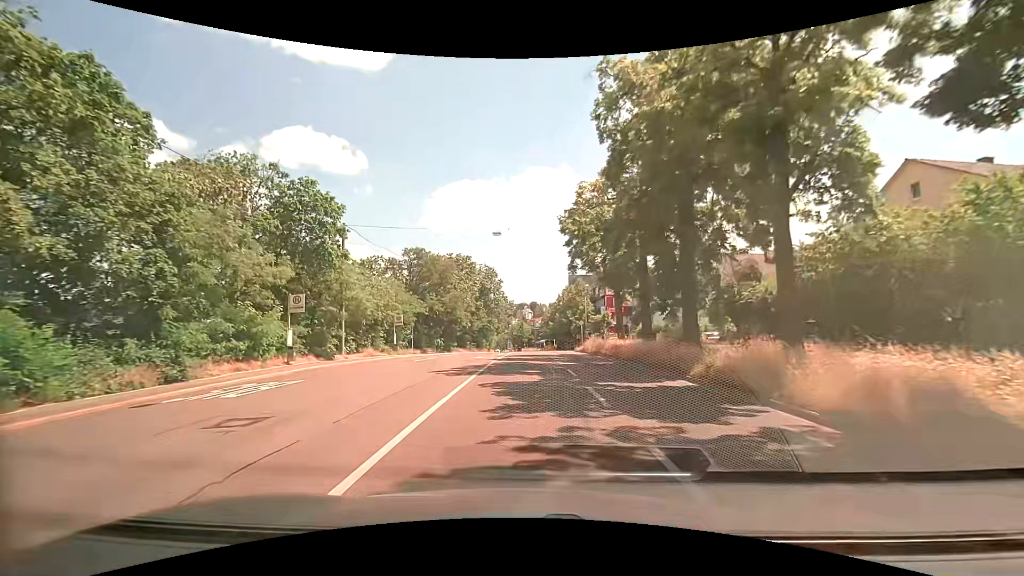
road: secondary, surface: asphalt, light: Day
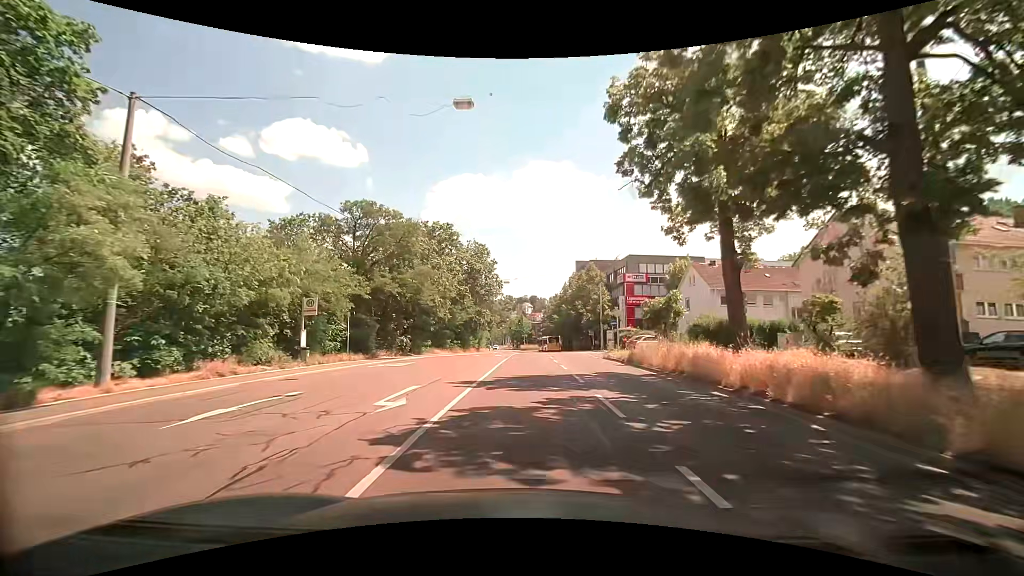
(-0.1, +18.9) m; 0°
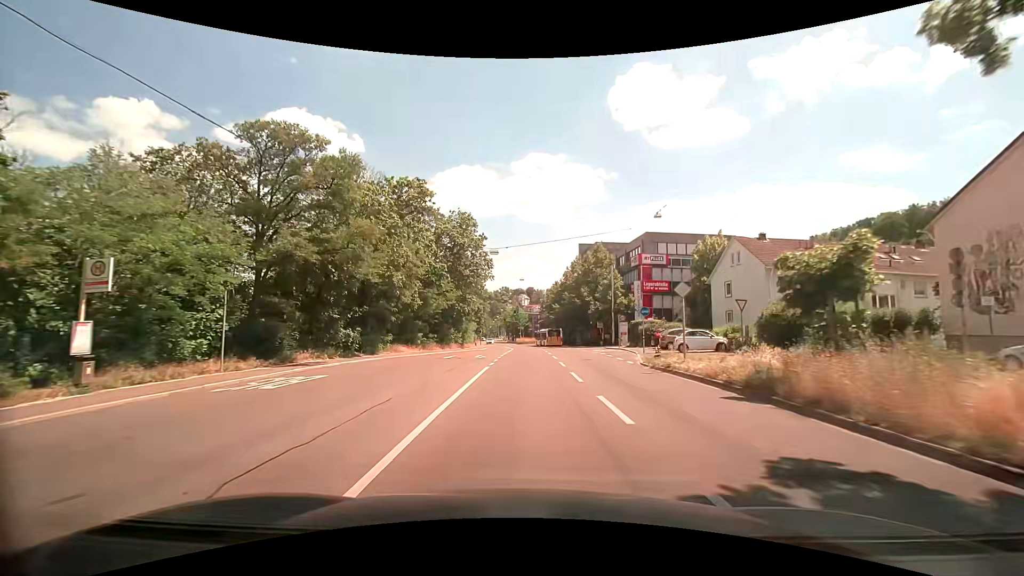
(+0.1, +13.2) m; 0°
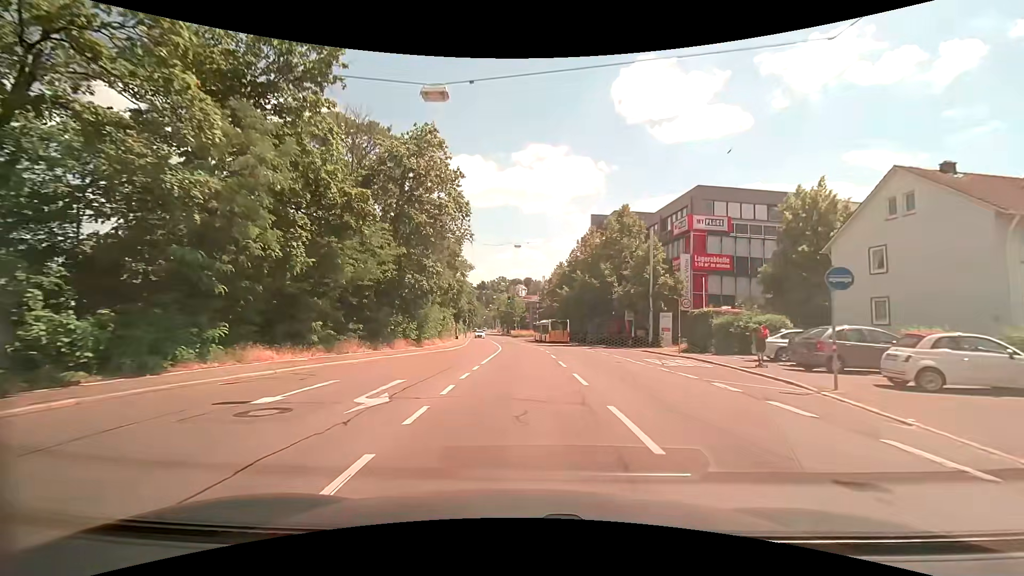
(+0.1, +20.1) m; 0°
(0, +10) (0, +20) (0, +30) (0, +40) (-1, +50) (-1, +60) (-2, +70) (-3, +80) (-4, +90) (-5, +100) m
